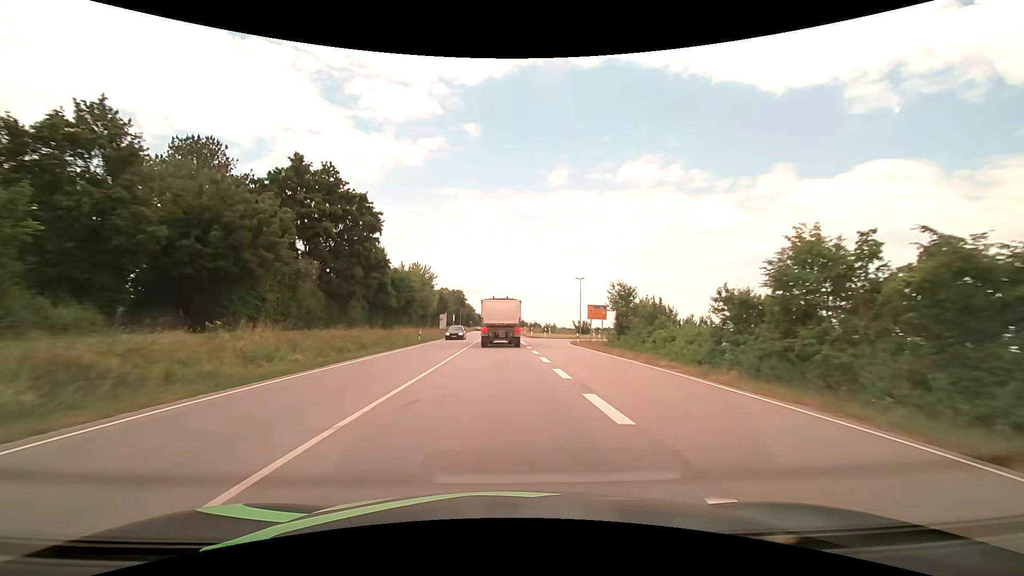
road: primary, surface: asphalt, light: Day
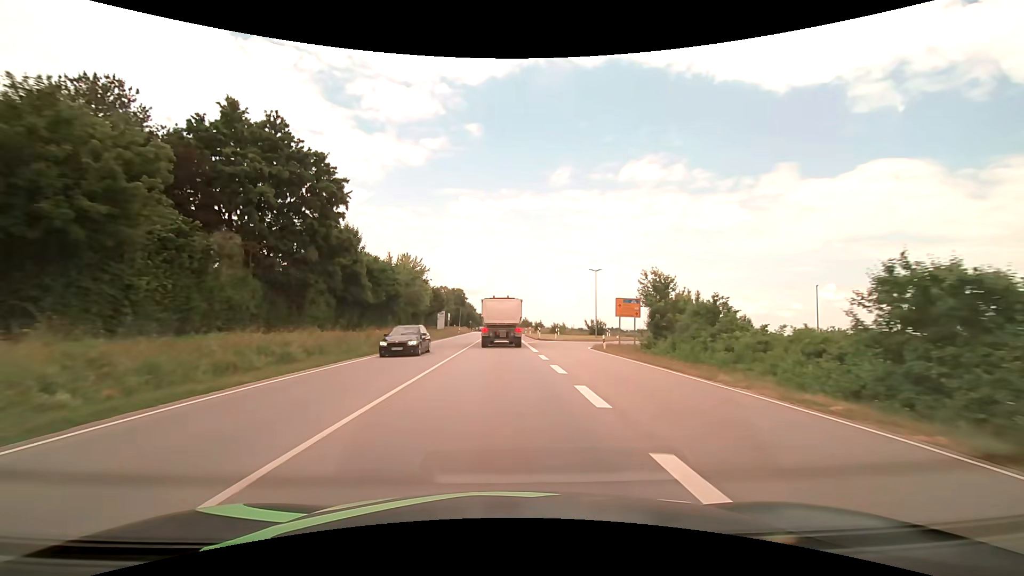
(0.0, +10.7) m; 0°
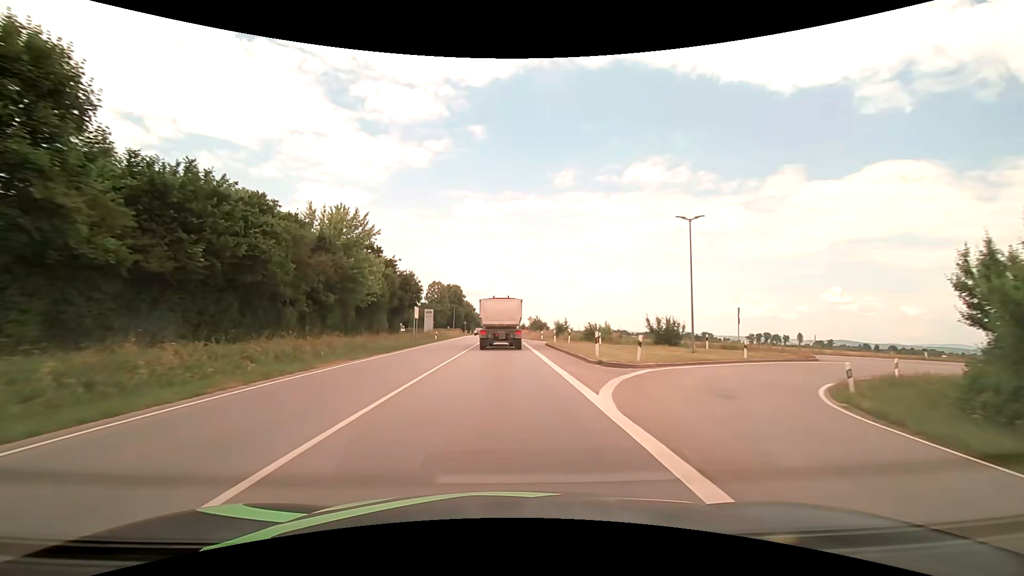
(-0.1, +30.6) m; 0°
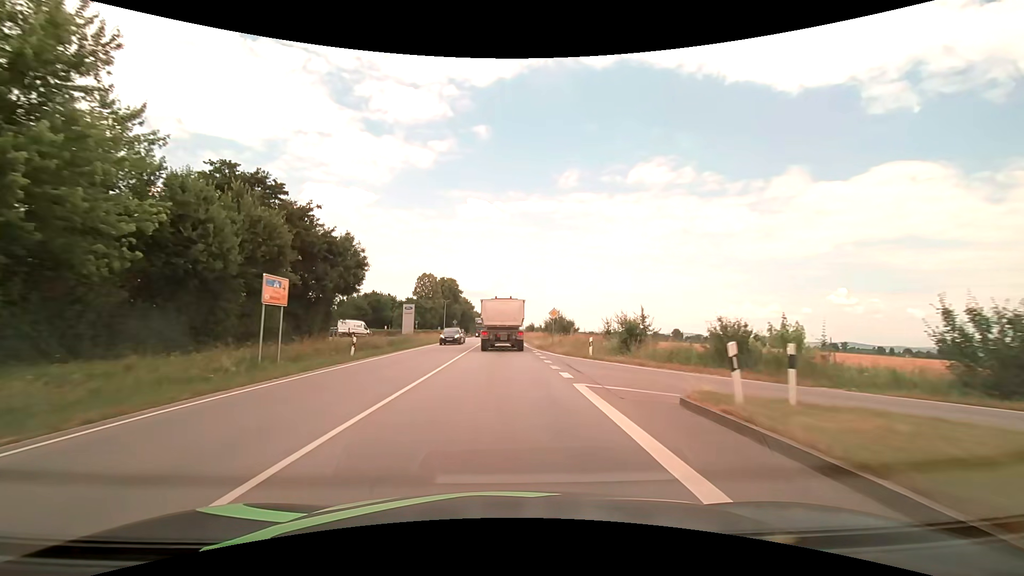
(-0.1, +29.2) m; 0°
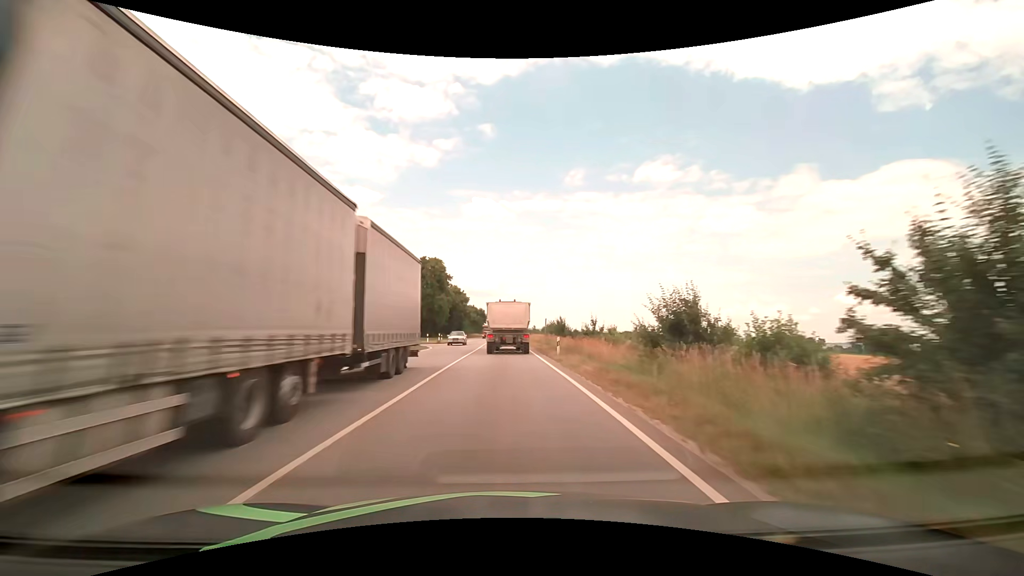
(-0.2, +47.3) m; 0°
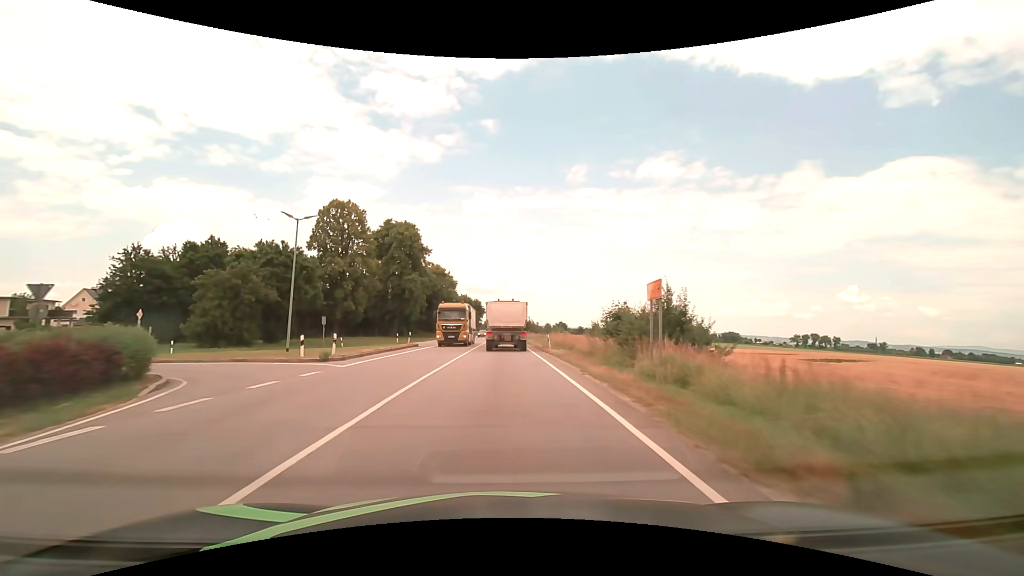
(-0.1, +37.4) m; 0°
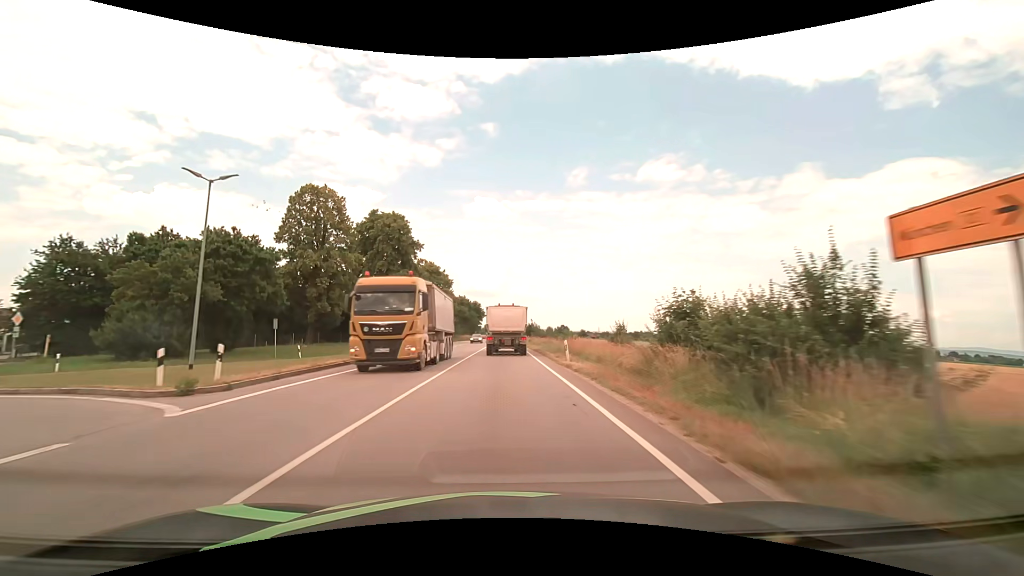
(0.0, +9.4) m; 0°
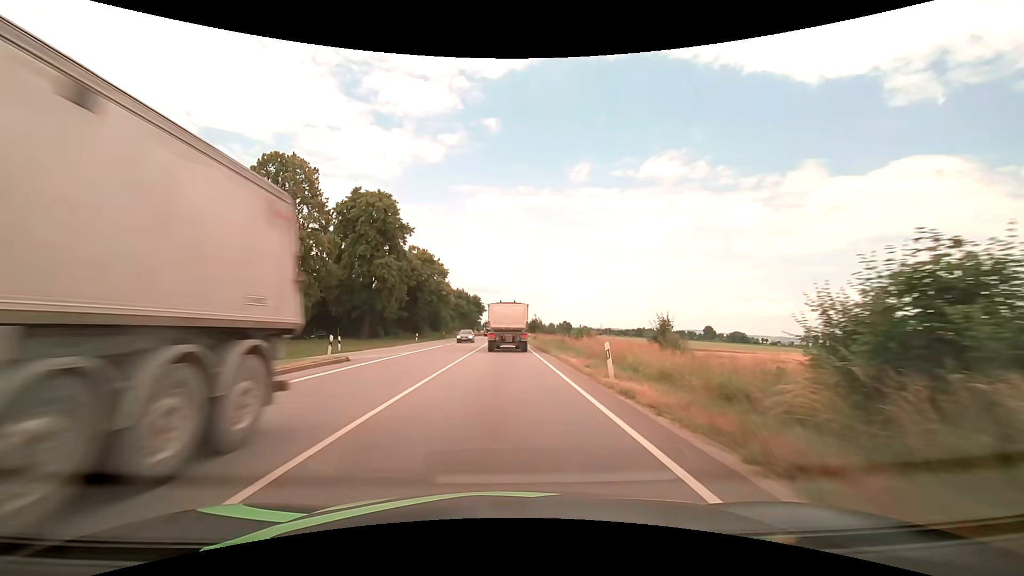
(0.0, +9.5) m; 0°
(0, +10) (0, +20) (0, +30) (0, +40) (0, +50) (0, +60) (0, +70) (+1, +80) (+1, +90) (+1, +100) m
